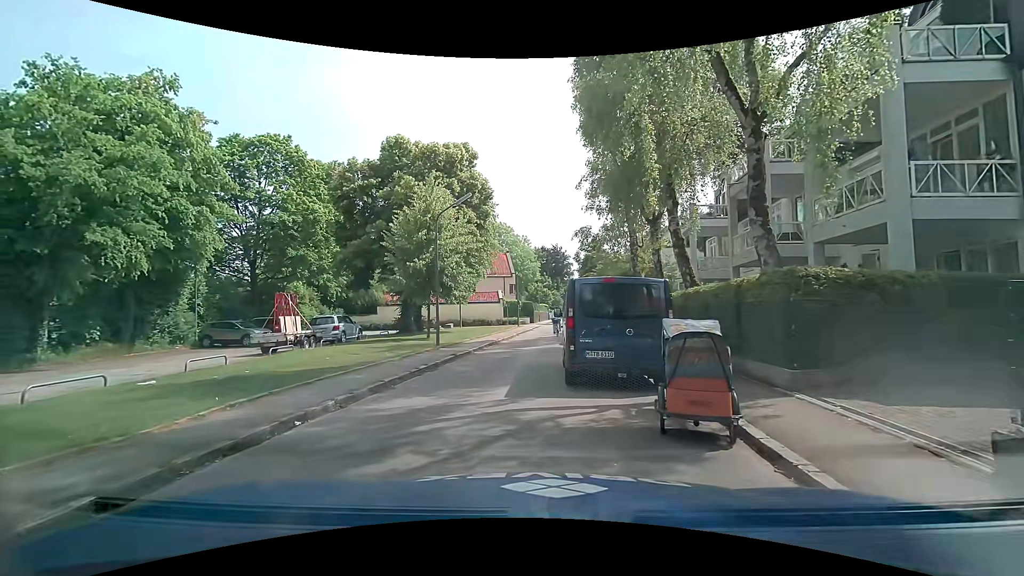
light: Day
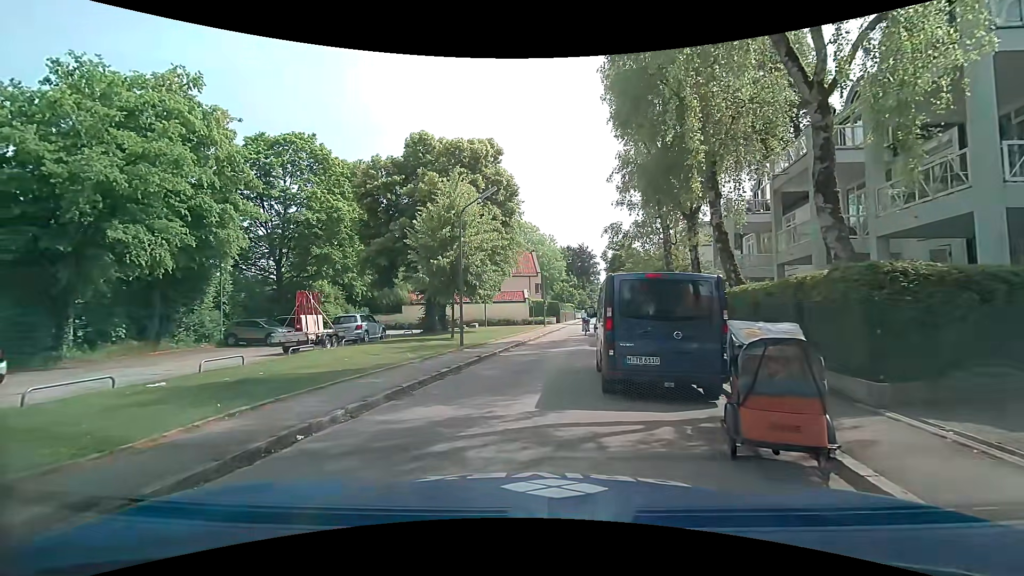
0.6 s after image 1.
(0.0, +1.0) m; -1°
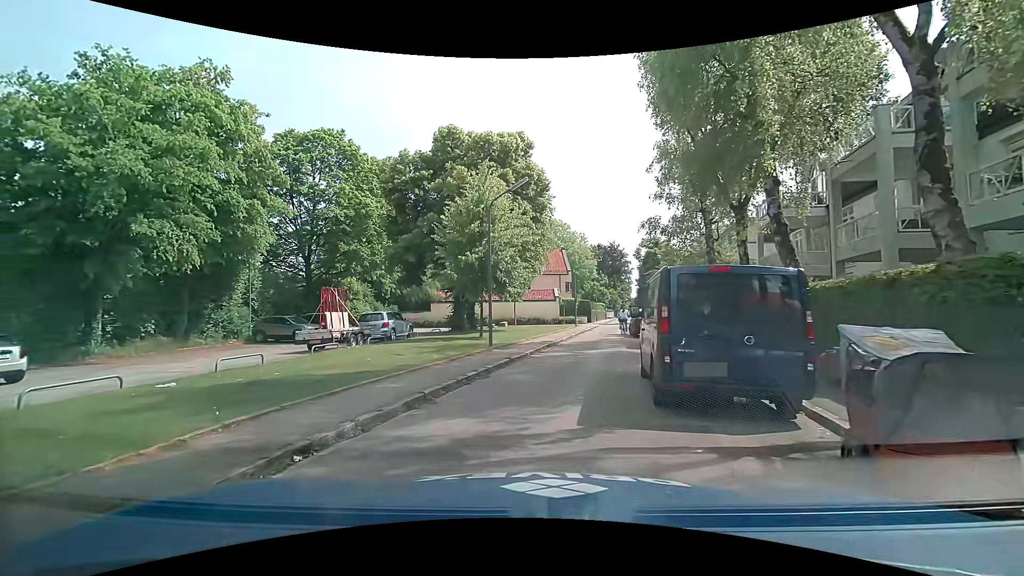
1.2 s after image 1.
(0.0, +1.1) m; -5°
